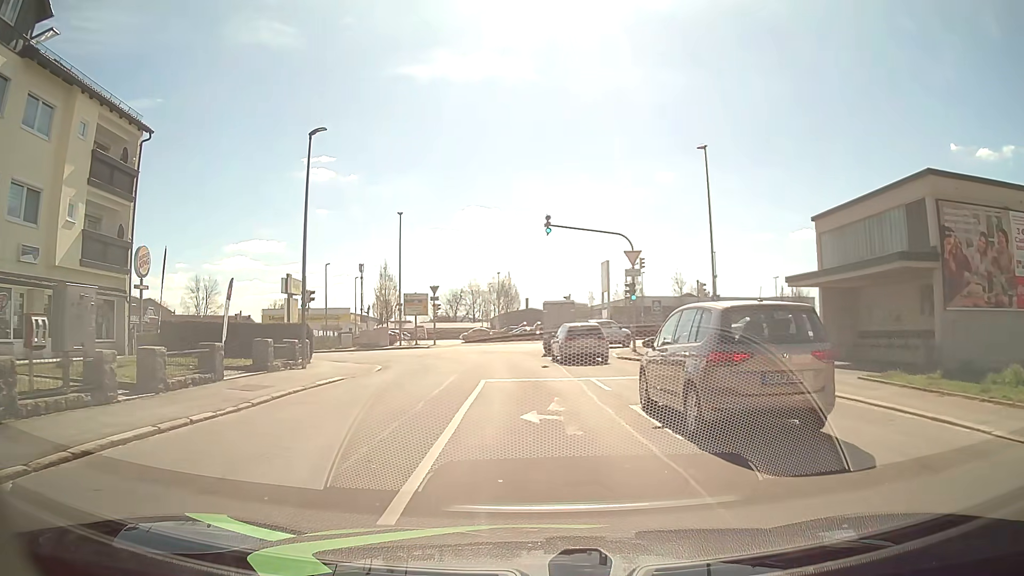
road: residential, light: Day
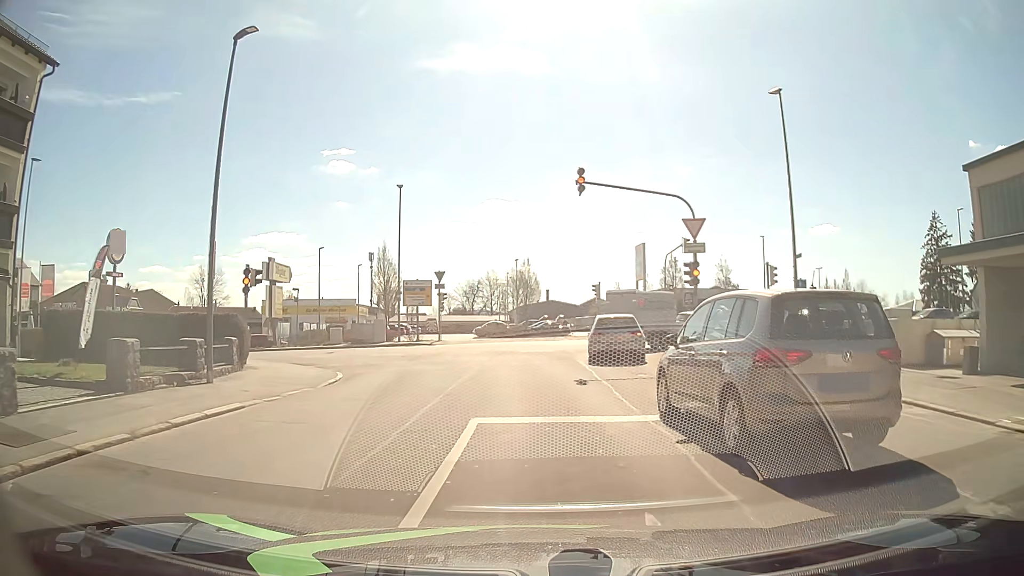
(-0.2, +8.1) m; -2°
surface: asphalt
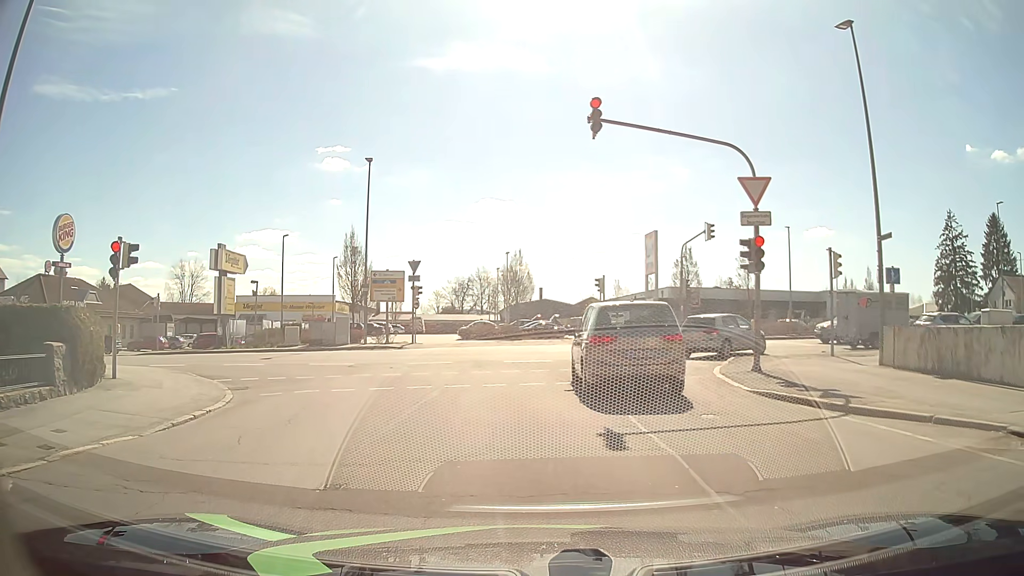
(0.0, +6.4) m; 0°
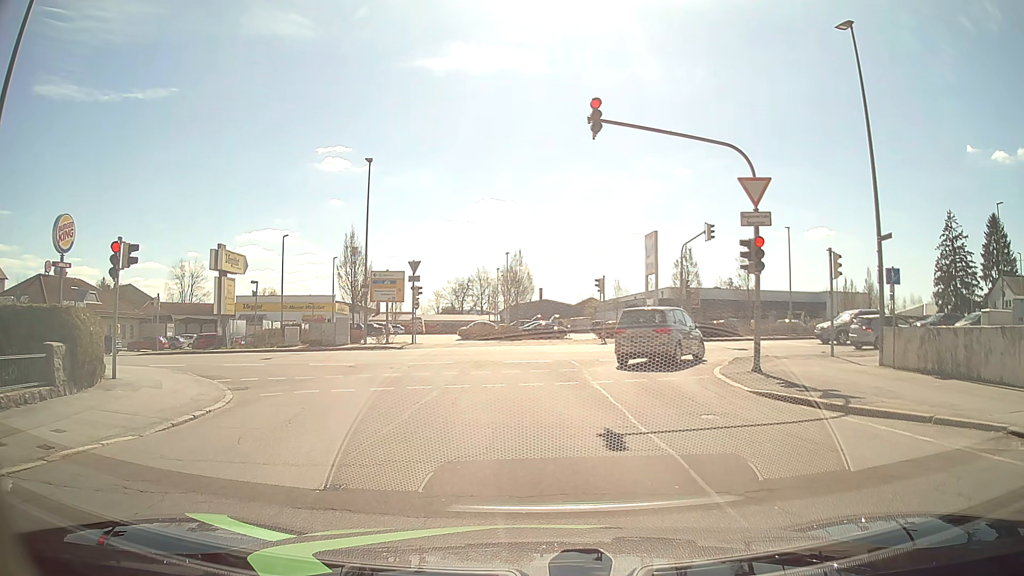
(0.0, +0.1) m; 0°
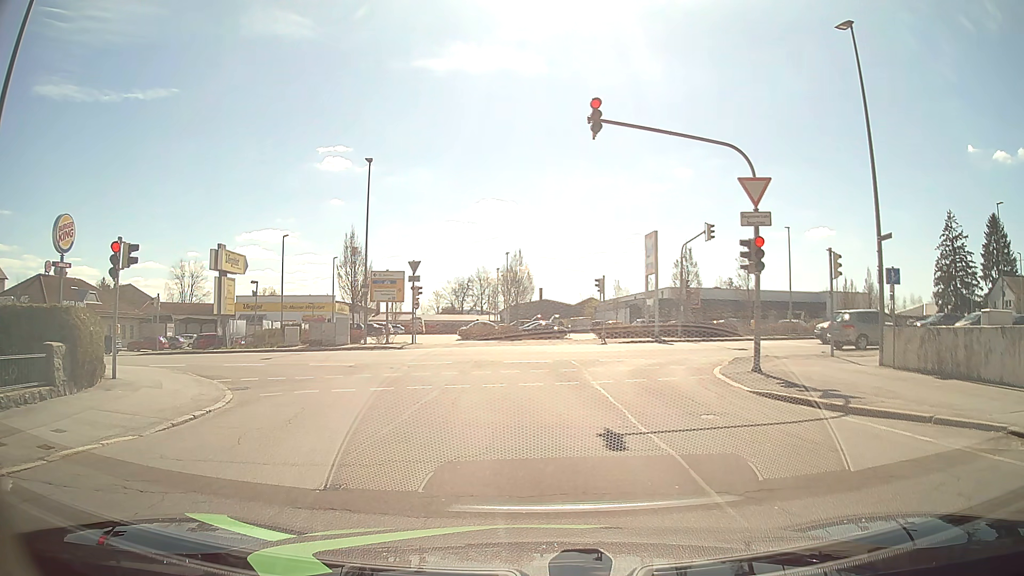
(0.0, 0.0) m; 0°
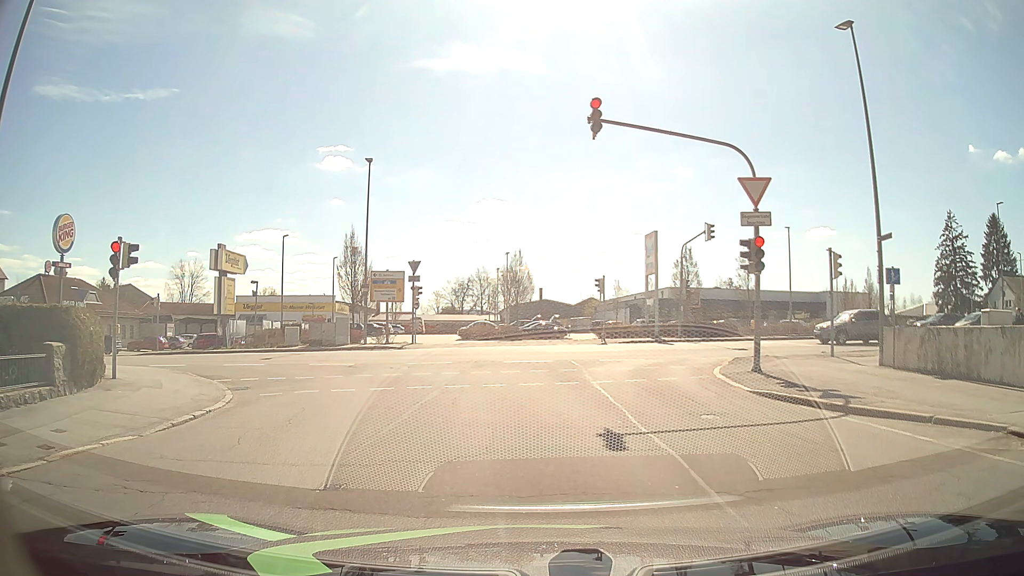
(0.0, 0.0) m; 0°
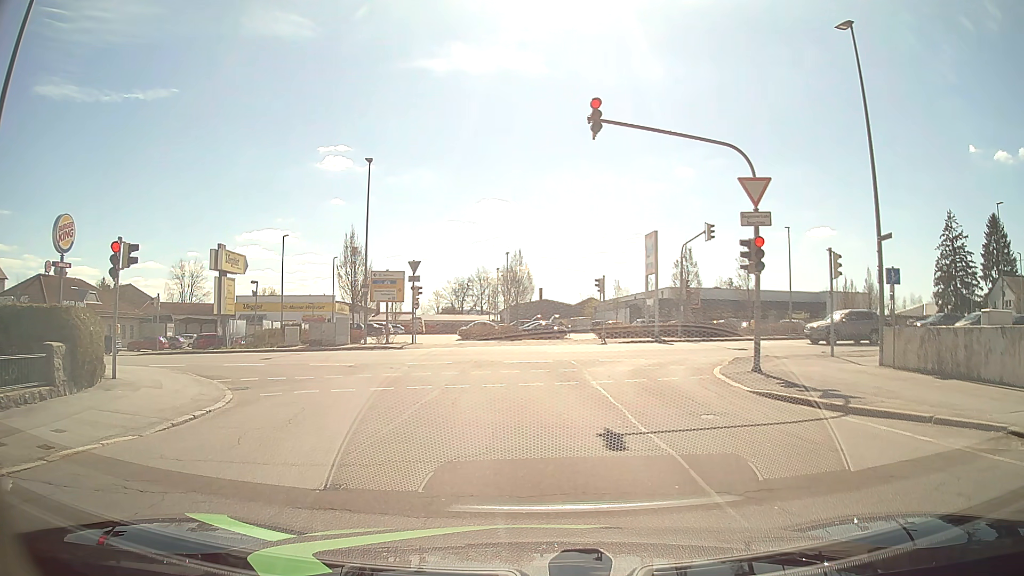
(0.0, 0.0) m; 0°
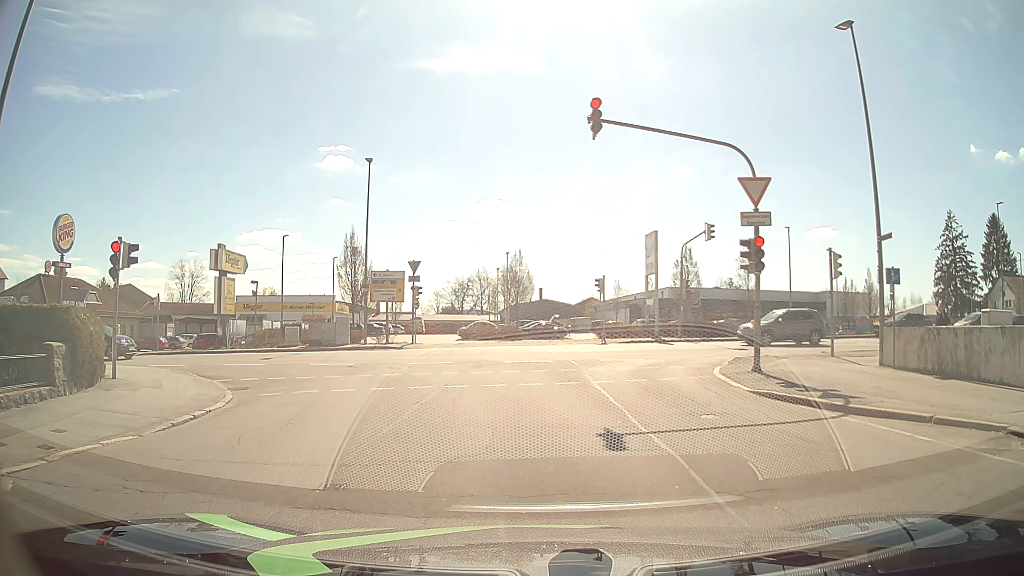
(0.0, 0.0) m; 0°
(0, +10) (-1, +20) (-7, +28) (-16, +32) (-26, +33) (-36, +32) (-46, +31) (-55, +30) (-65, +29) (-75, +28) m
